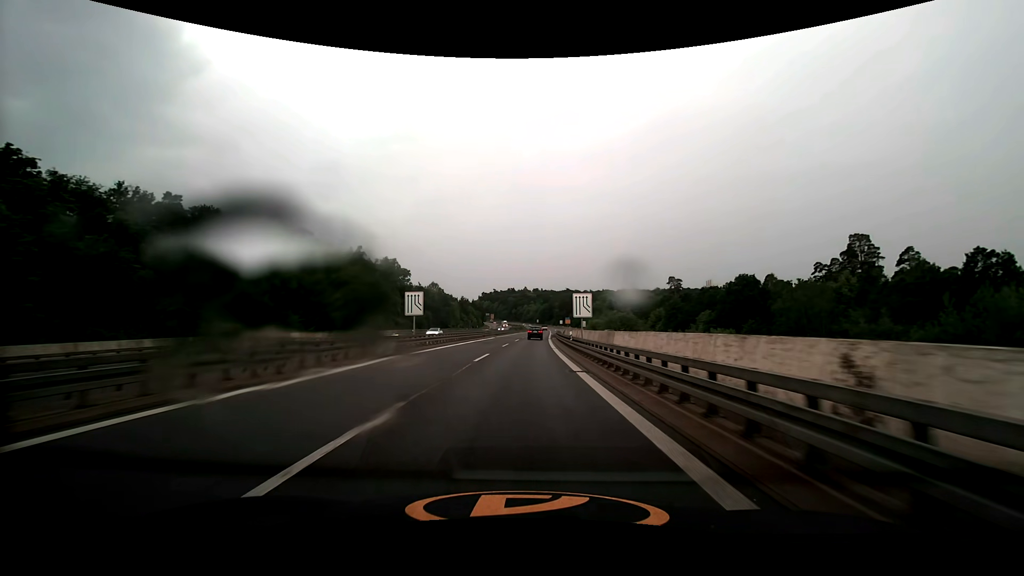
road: trunk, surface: asphalt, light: Day
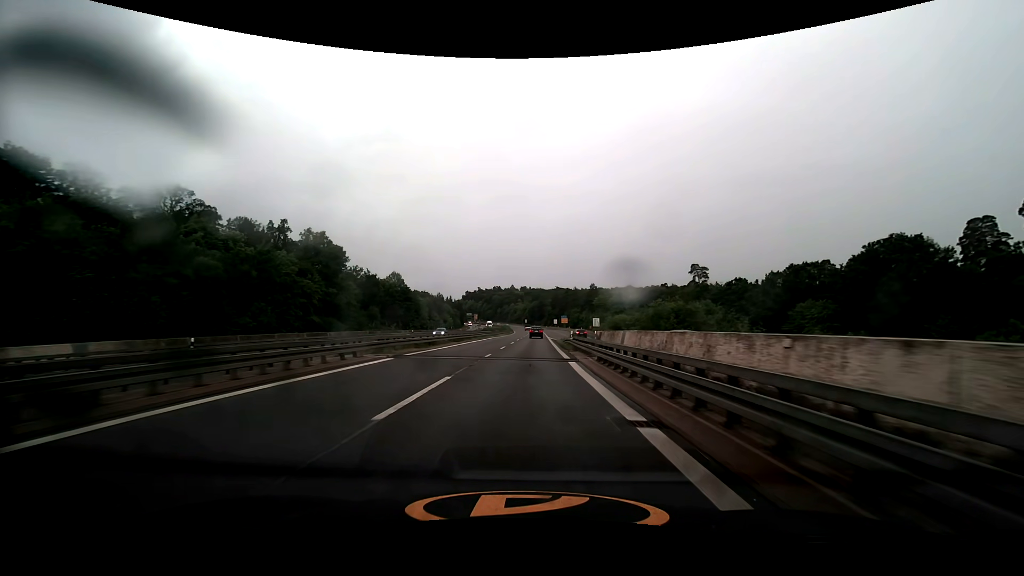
(+0.9, +49.2) m; +1°
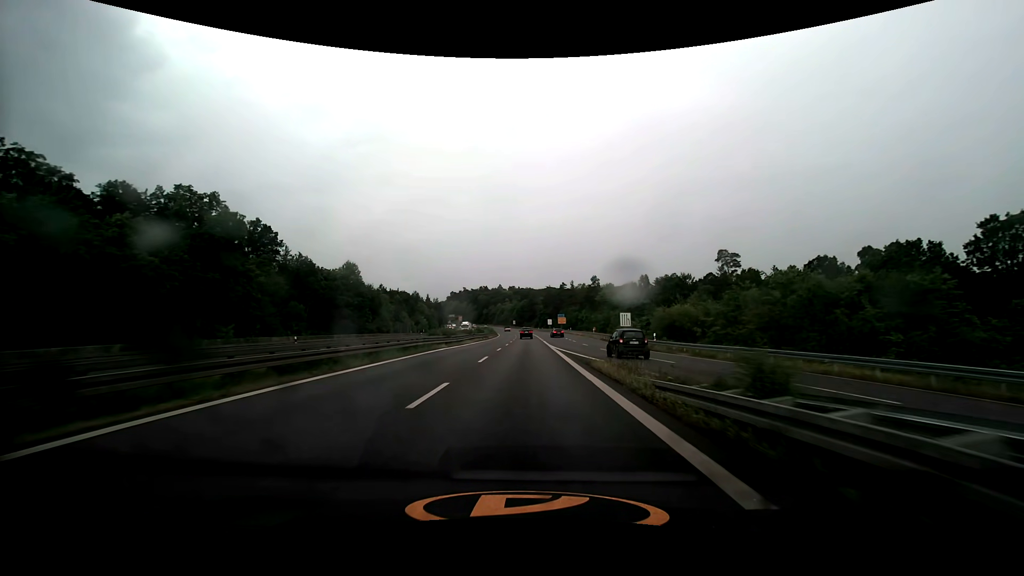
(+0.5, +36.9) m; +1°
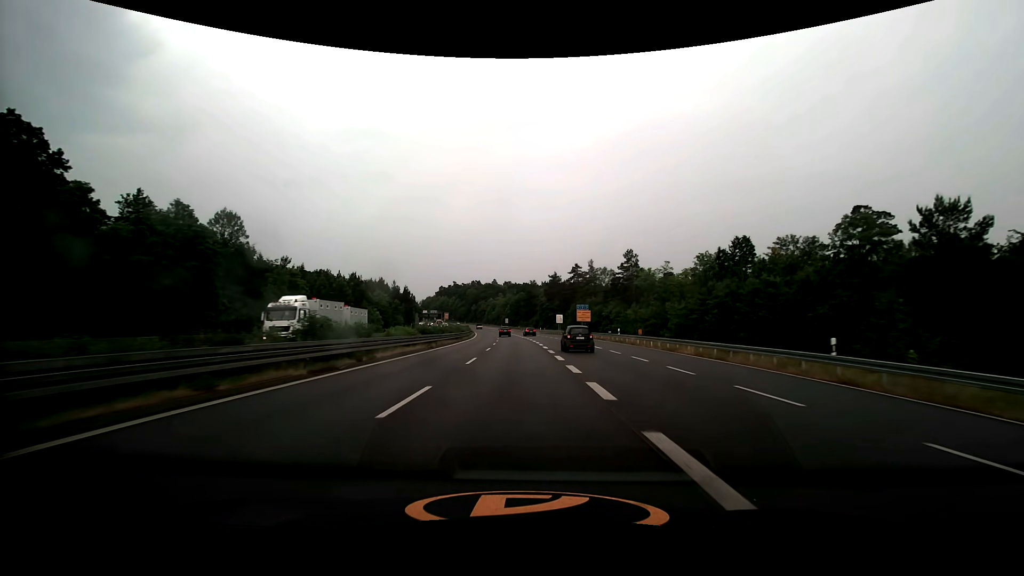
(+0.3, +61.5) m; 0°
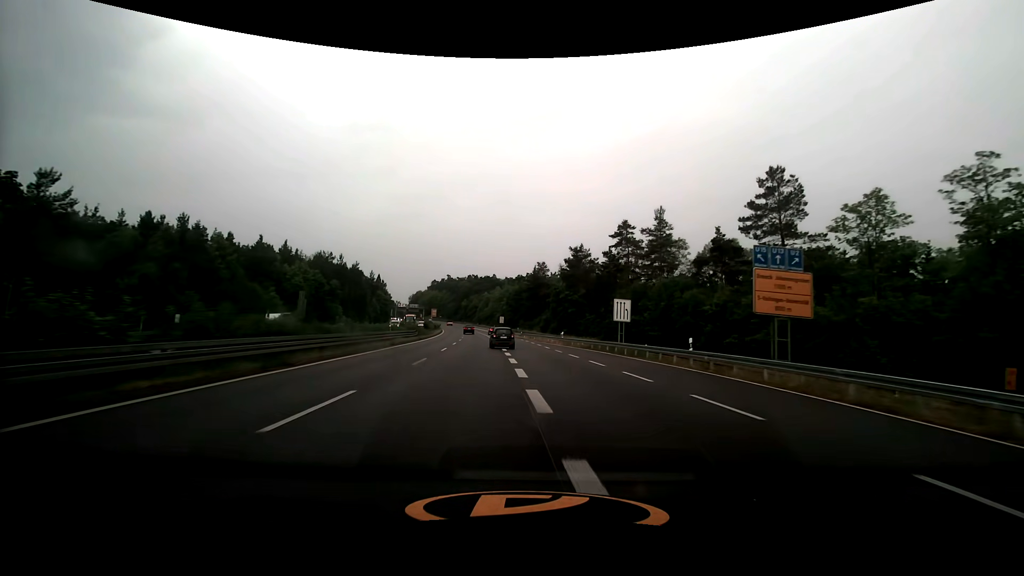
(-0.3, +61.5) m; 0°
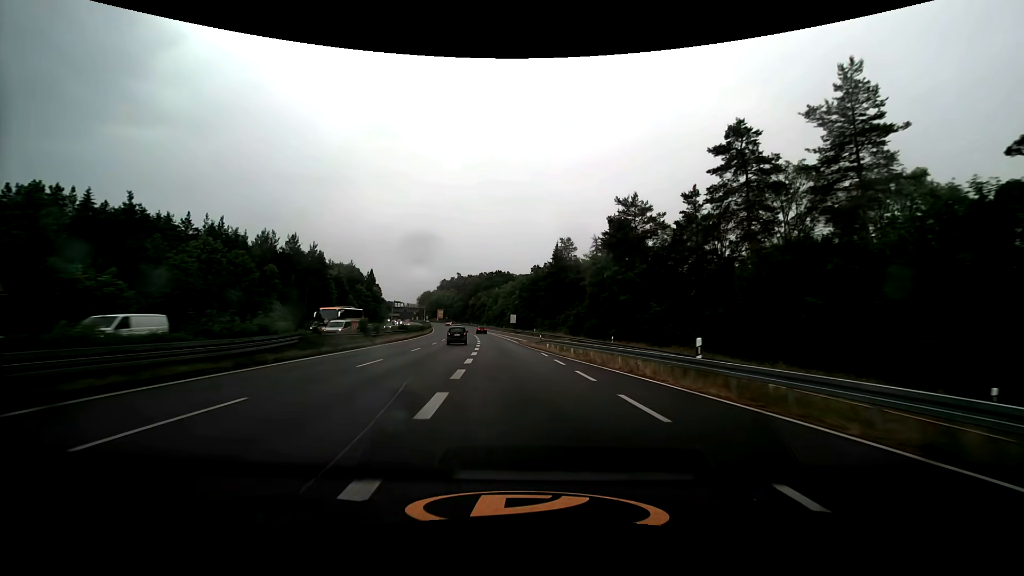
(-0.5, +36.9) m; -2°
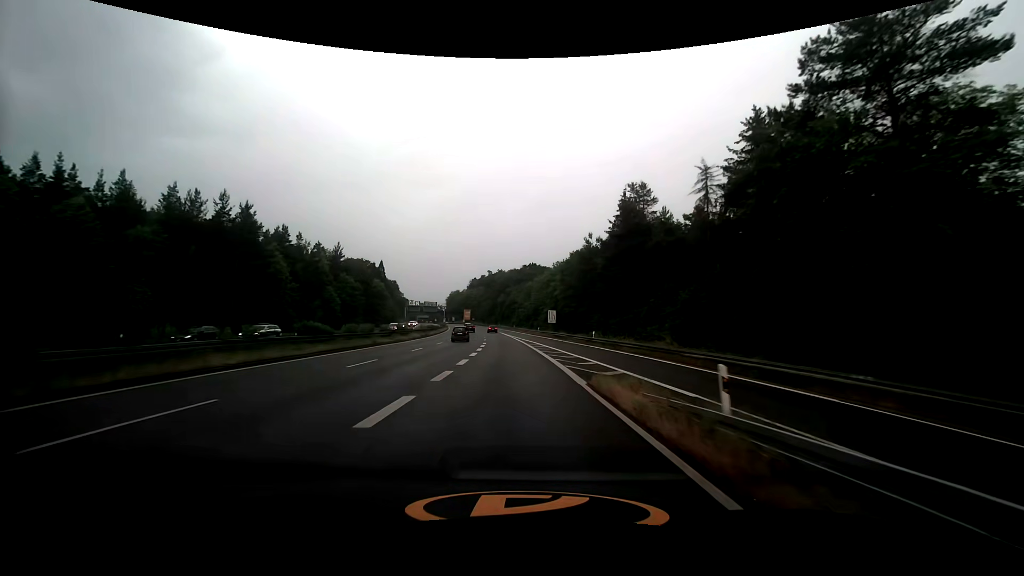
(-1.3, +36.9) m; -4°
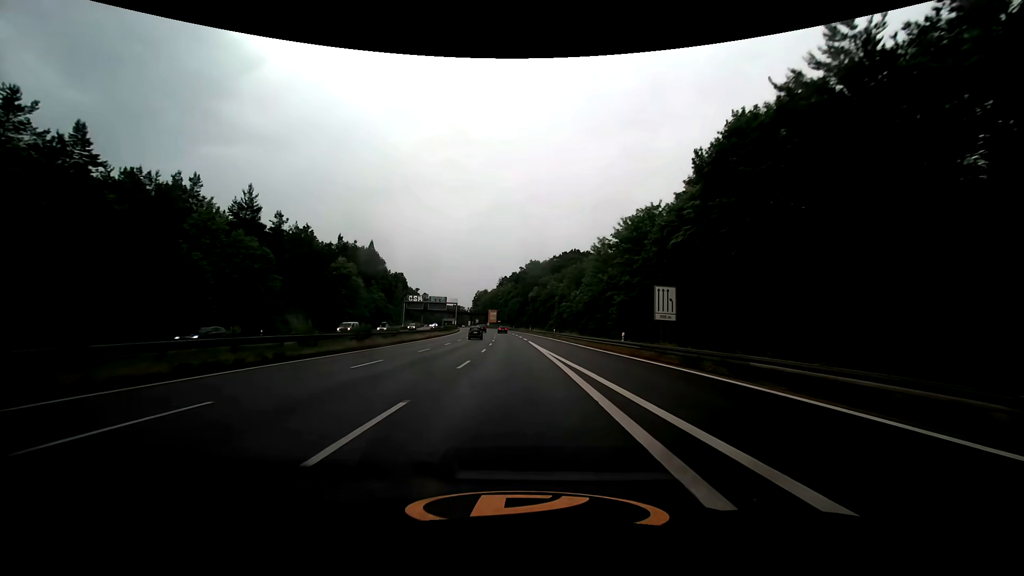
(-2.0, +49.2) m; -4°
(0, +10) (0, +20) (-1, +30) (-1, +40) (-1, +50) (-2, +60) (-2, +70) (-3, +80) (-4, +90) (-5, +100) m
